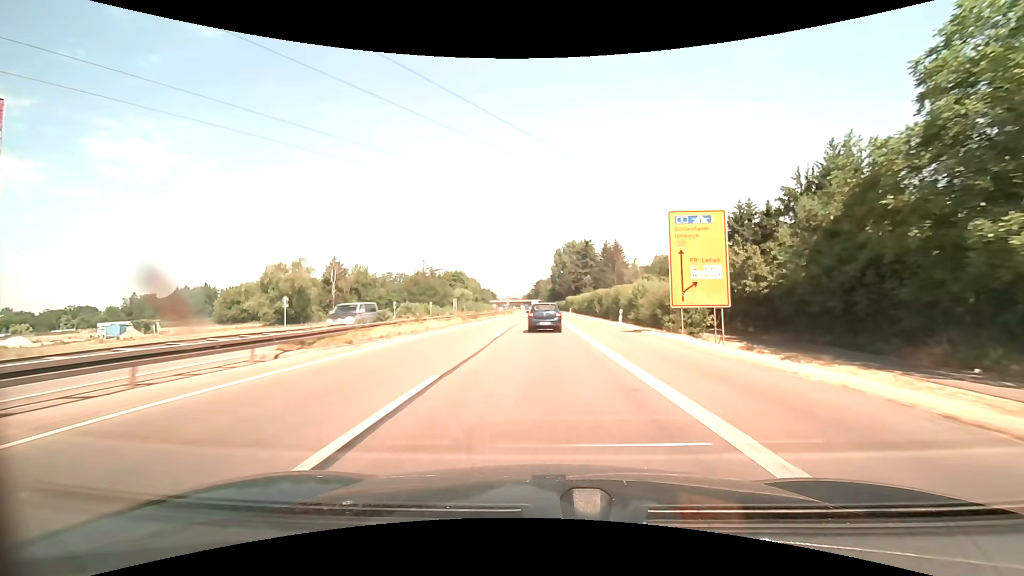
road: trunk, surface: asphalt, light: Day
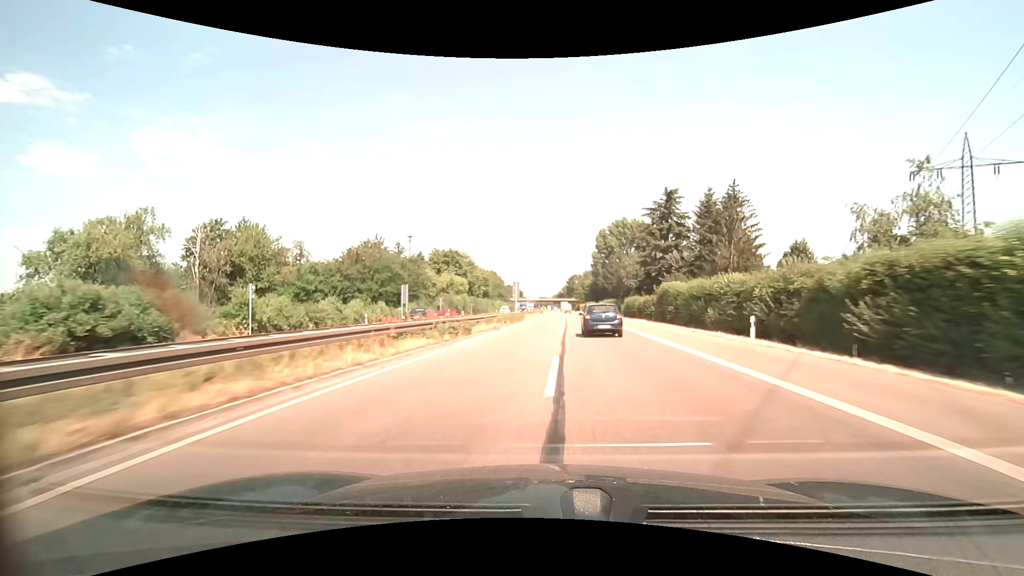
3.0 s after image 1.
(-2.3, +70.3) m; -4°
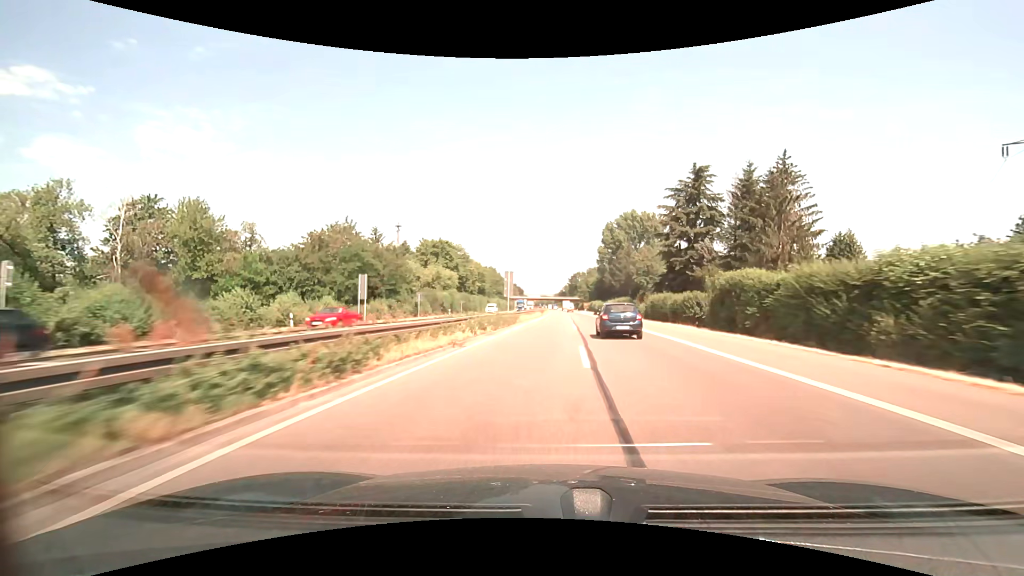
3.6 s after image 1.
(0.0, +15.0) m; 0°
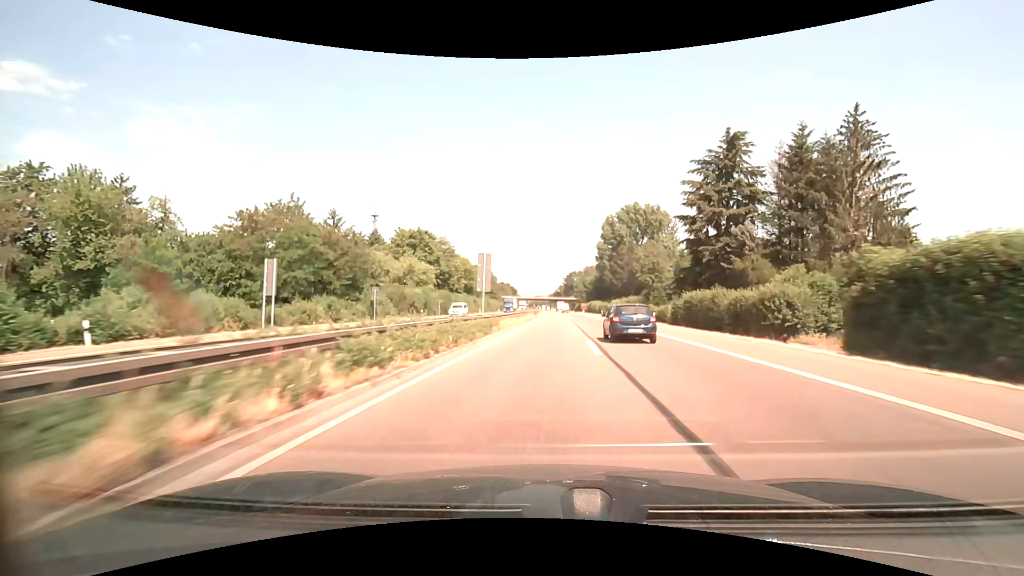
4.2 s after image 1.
(+0.1, +15.2) m; +1°
(0, +10) (0, +20) (0, +30) (+1, +40) (+1, +50) (+1, +60) (+1, +70) (+1, +80) (+1, +90) (+2, +100) m
